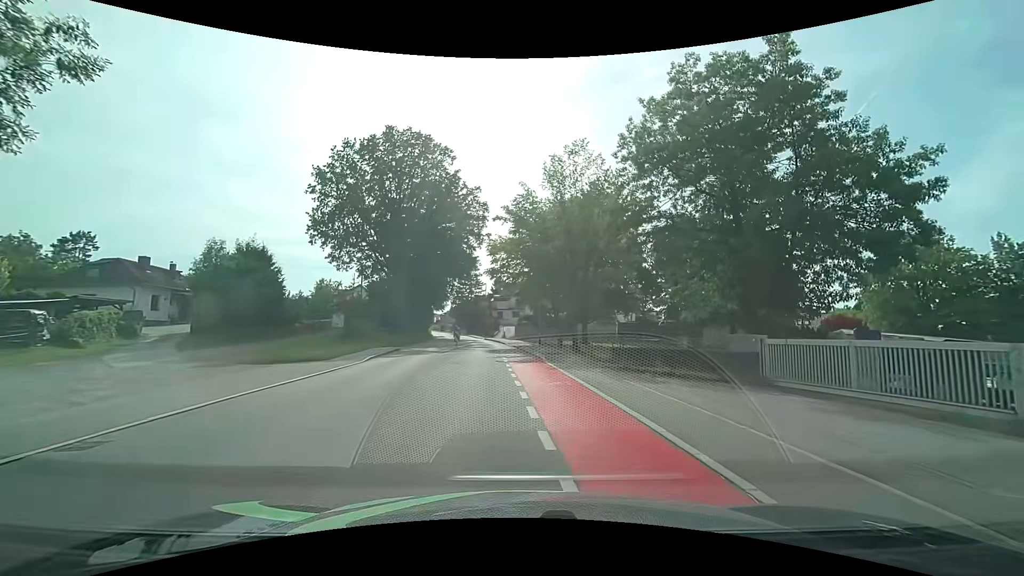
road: tertiary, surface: asphalt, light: Day
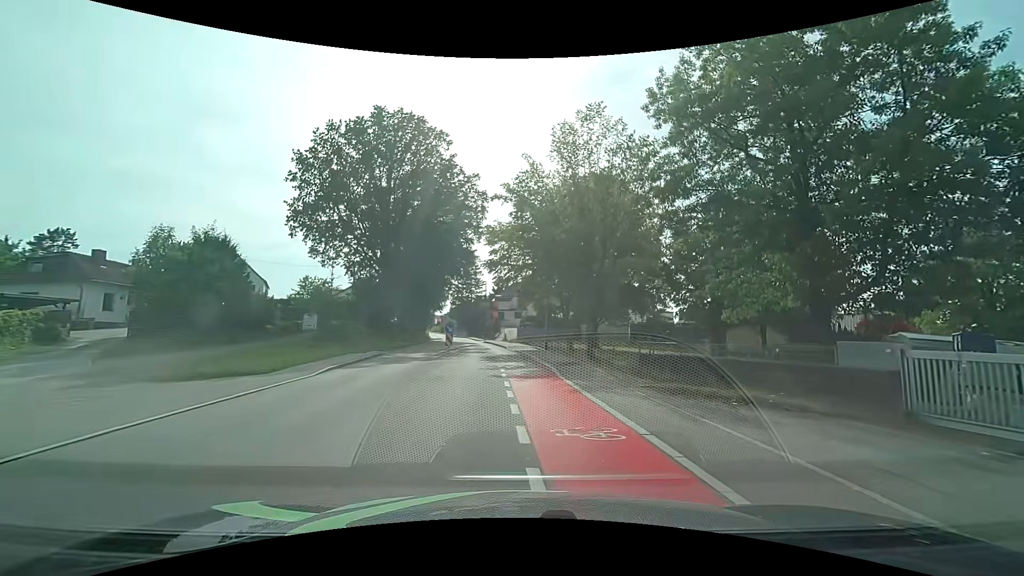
(-0.1, +5.6) m; -1°
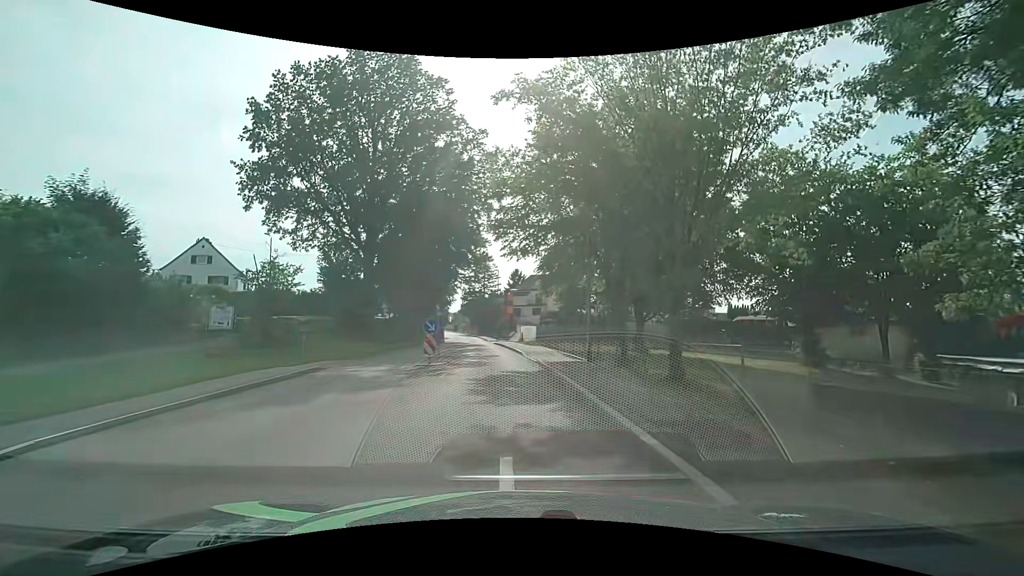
(-0.2, +11.8) m; -2°
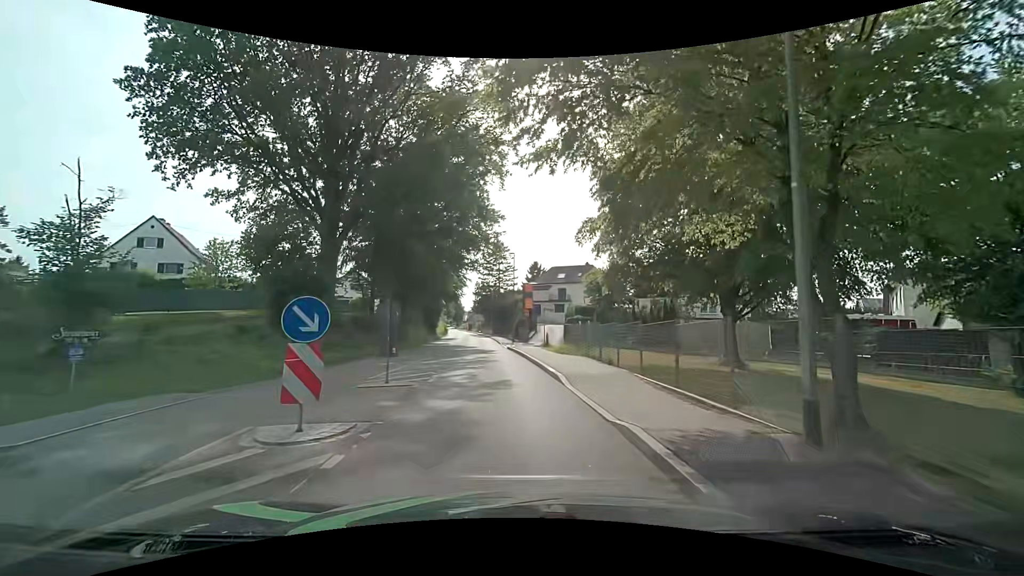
(-0.2, +12.7) m; -3°
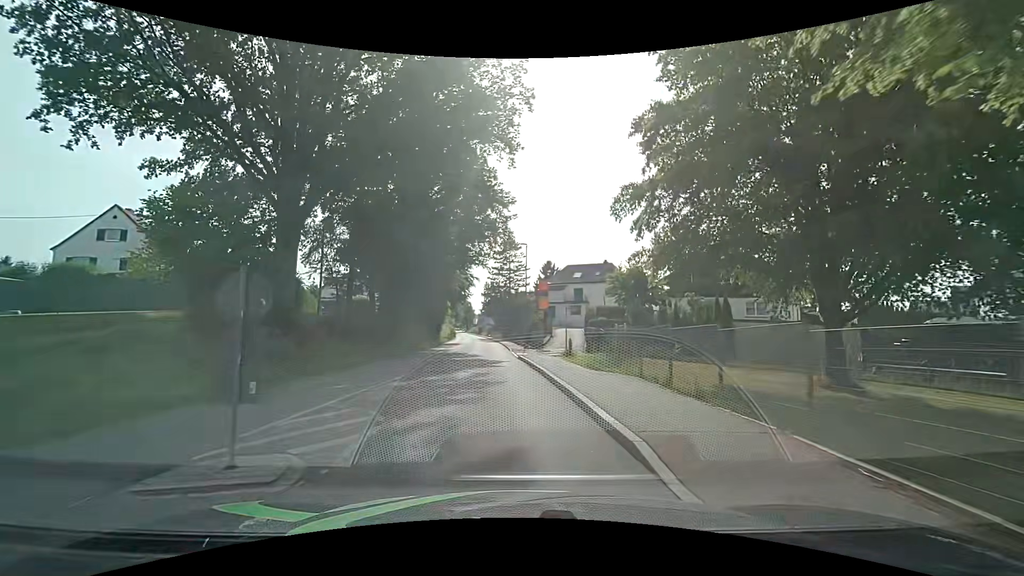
(+0.1, +7.0) m; 0°
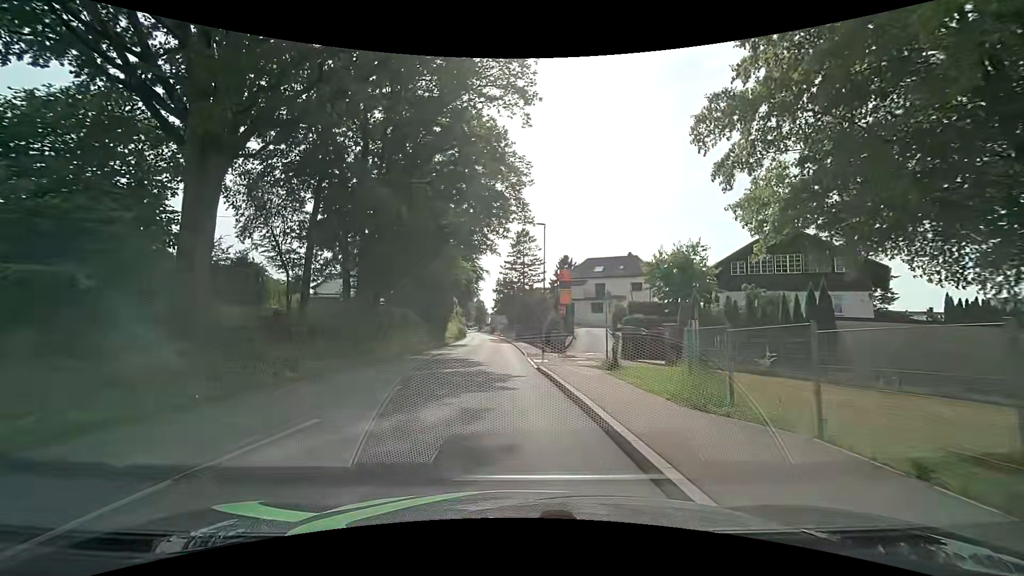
(-0.1, +7.4) m; -1°
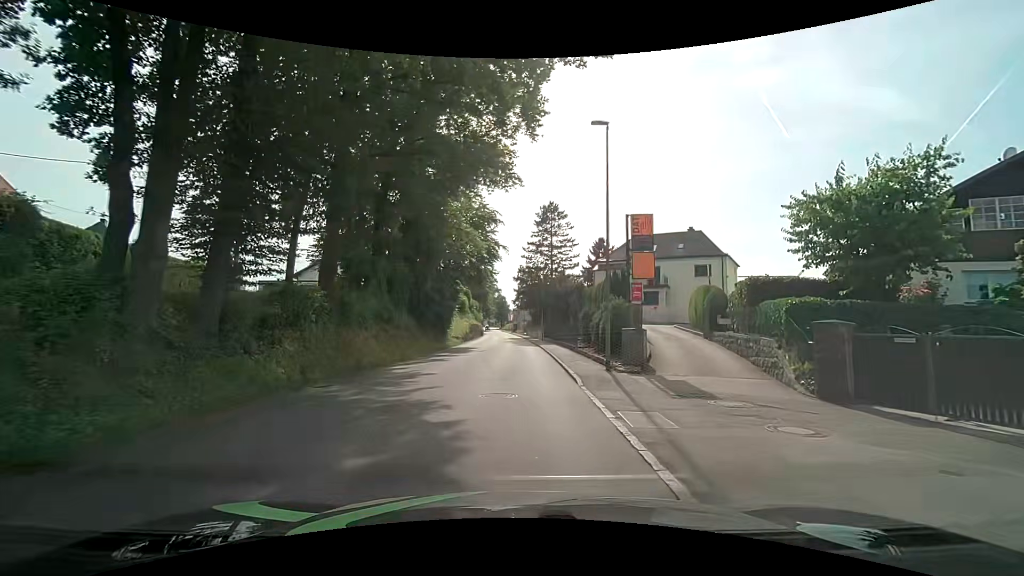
(-0.6, +15.5) m; -3°
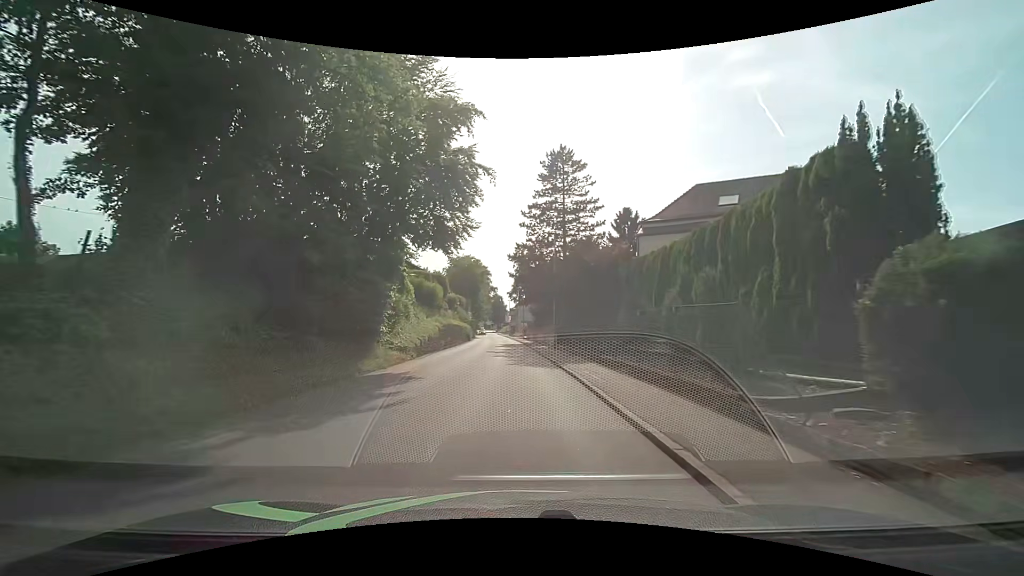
(0.0, +20.8) m; 0°
(0, +10) (0, +20) (-1, +30) (-1, +40) (-1, +50) (-2, +60) (-2, +70) (-3, +80) (-3, +90) (-4, +100) m
